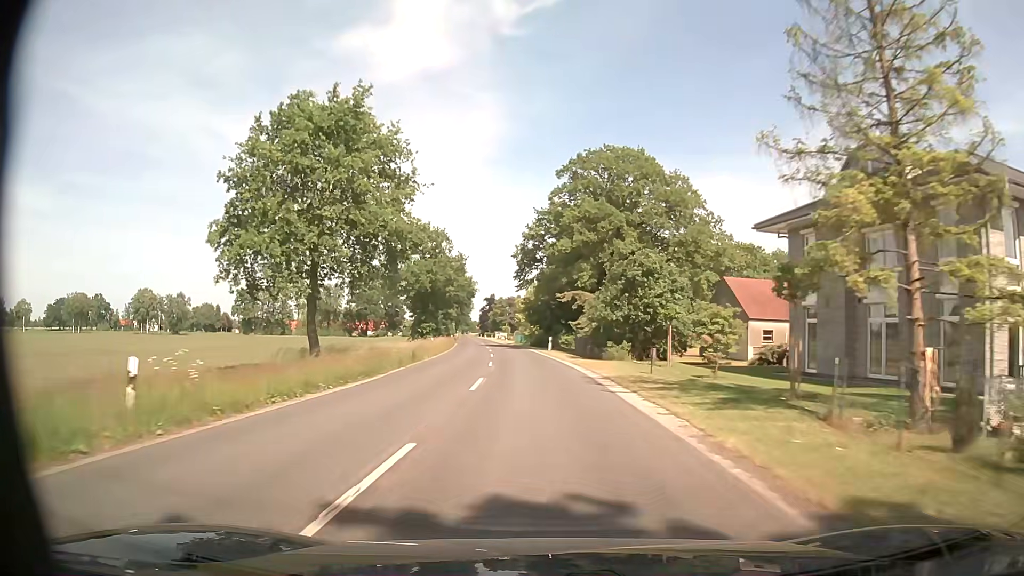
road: secondary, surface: asphalt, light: Day
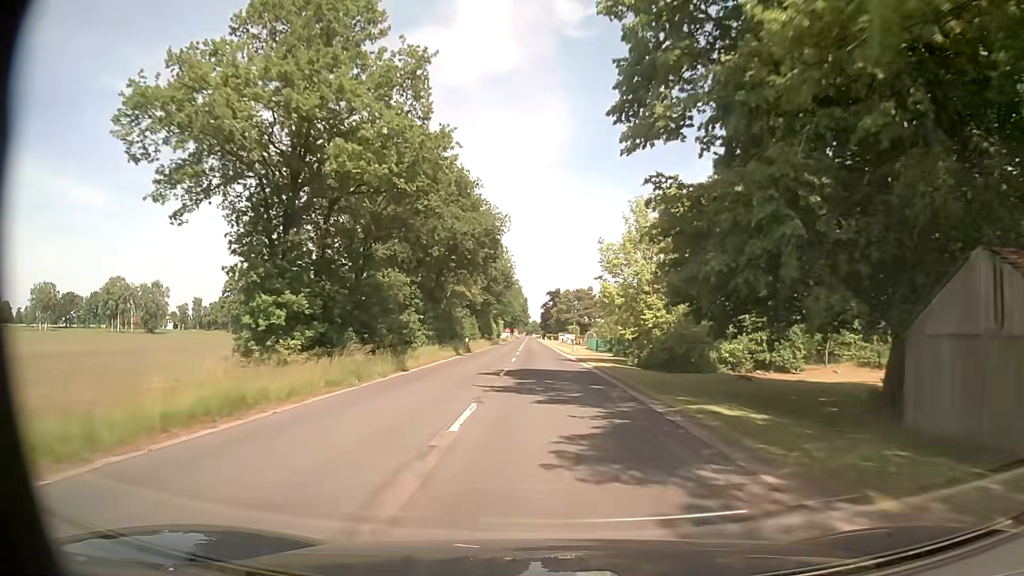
(-3.2, +54.8) m; -6°
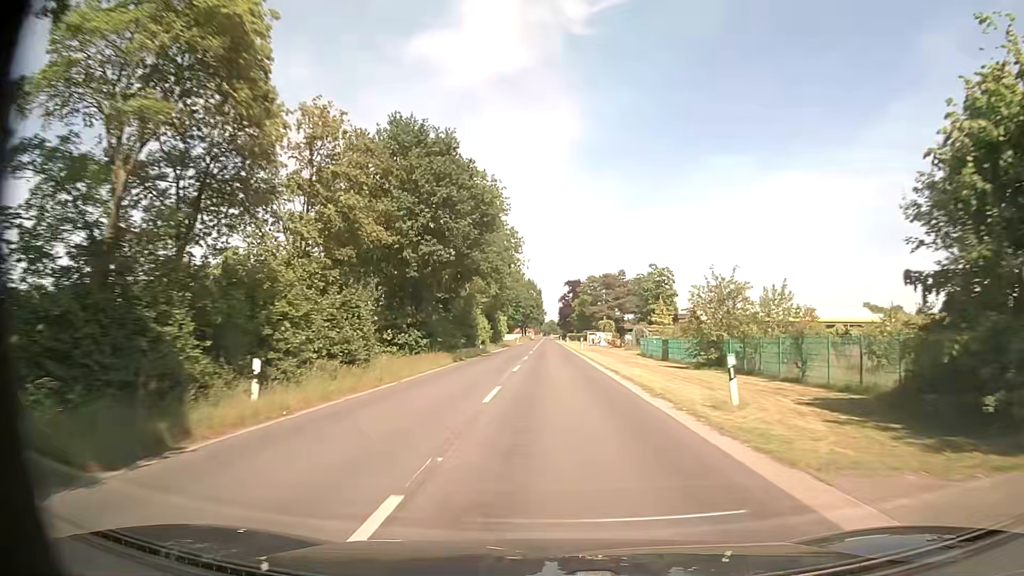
(-0.5, +44.2) m; -1°
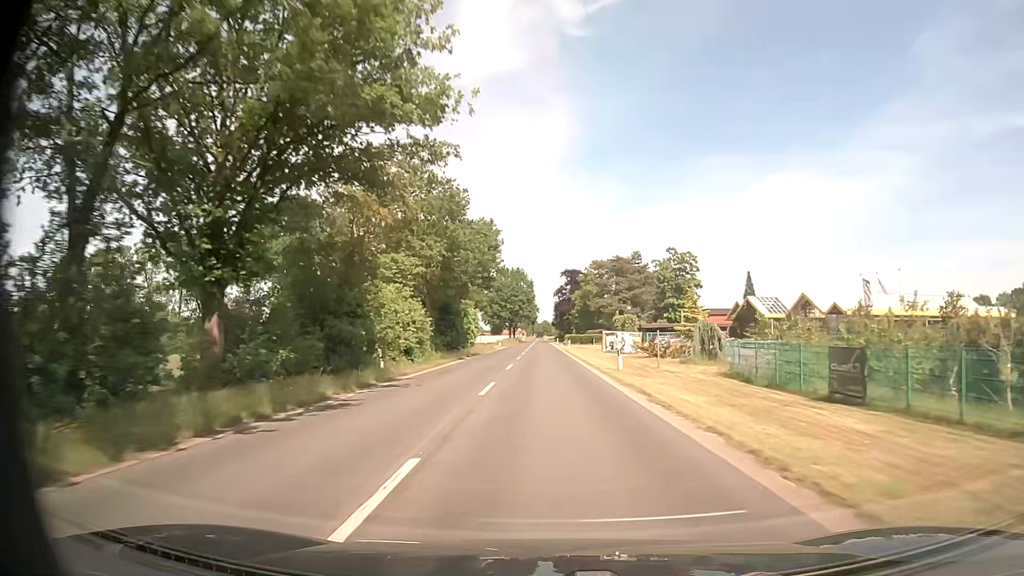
(0.0, +34.4) m; +1°
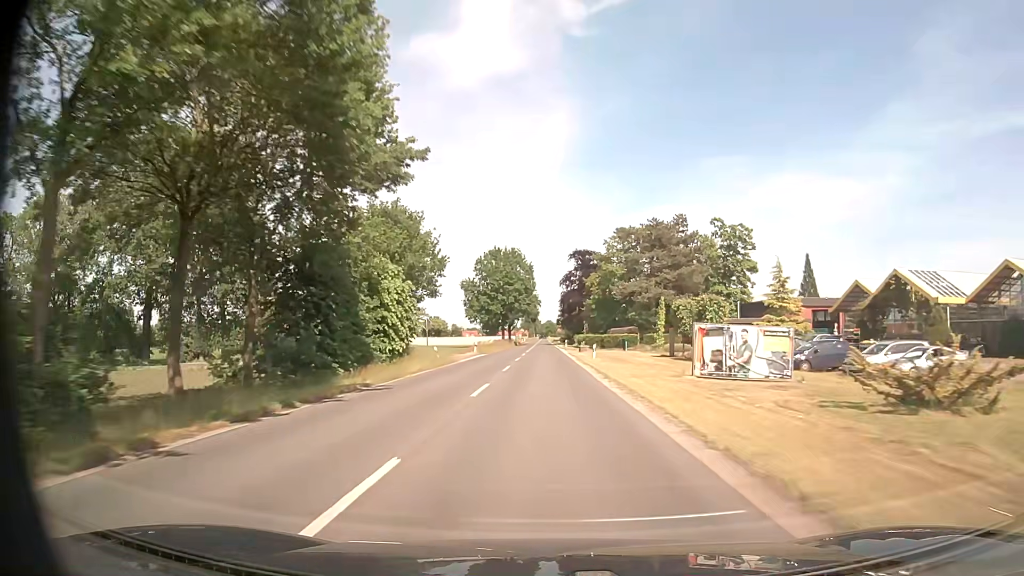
(-0.1, +36.3) m; 0°
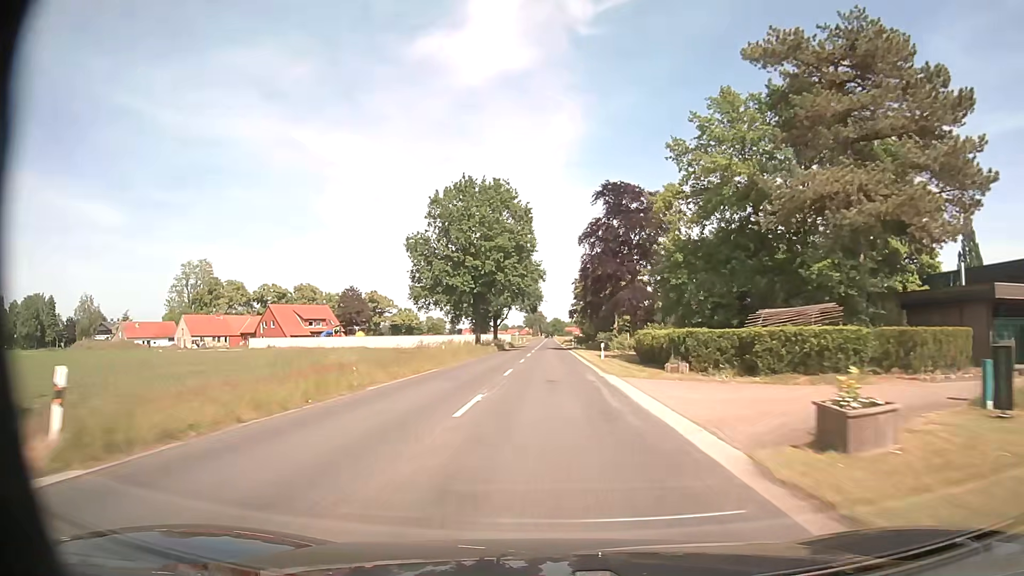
(-0.2, +52.4) m; -1°
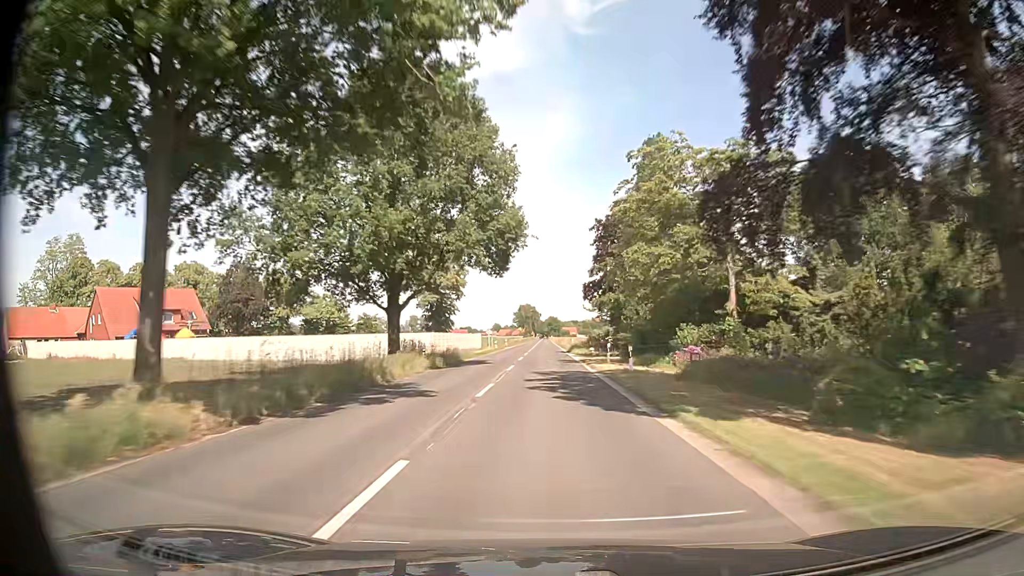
(+0.3, +56.6) m; 0°
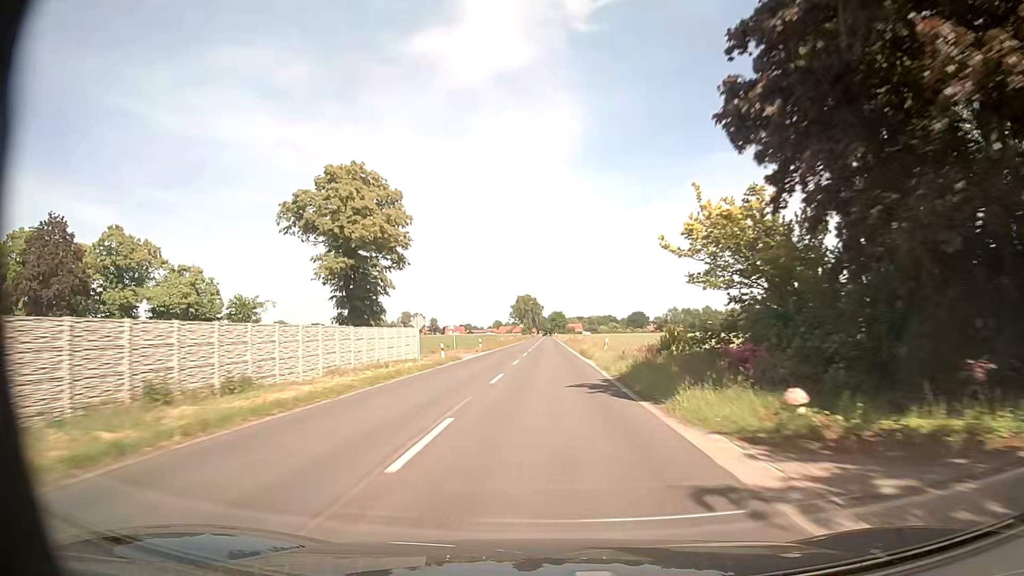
(-0.1, +44.8) m; -1°
(0, +10) (0, +20) (0, +30) (0, +40) (0, +50) (0, +60) (0, +70) (0, +80) (+1, +90) (+1, +100) m
